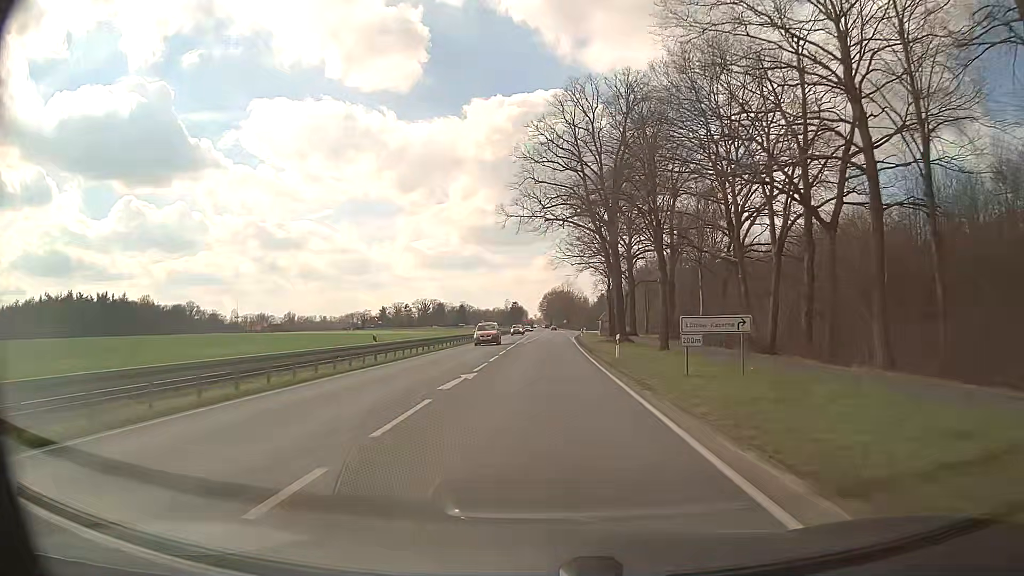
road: primary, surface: asphalt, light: Day
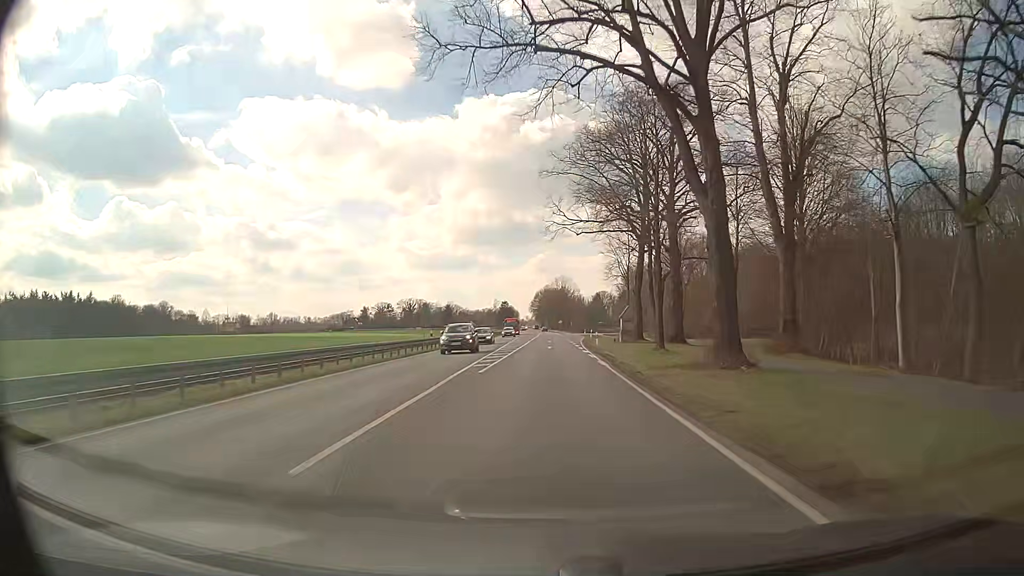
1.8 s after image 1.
(+0.2, +32.3) m; +1°
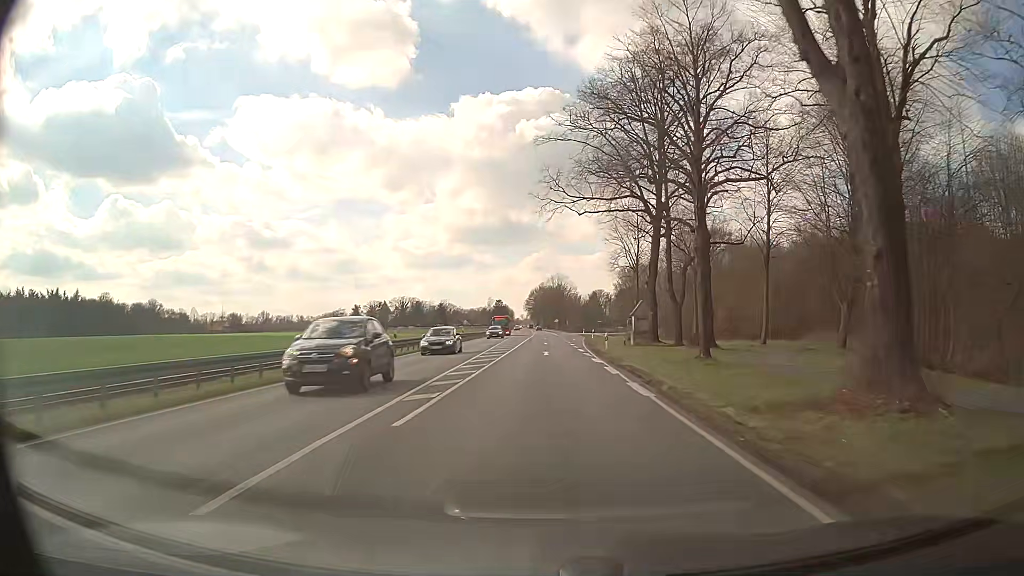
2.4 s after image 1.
(0.0, +10.8) m; 0°
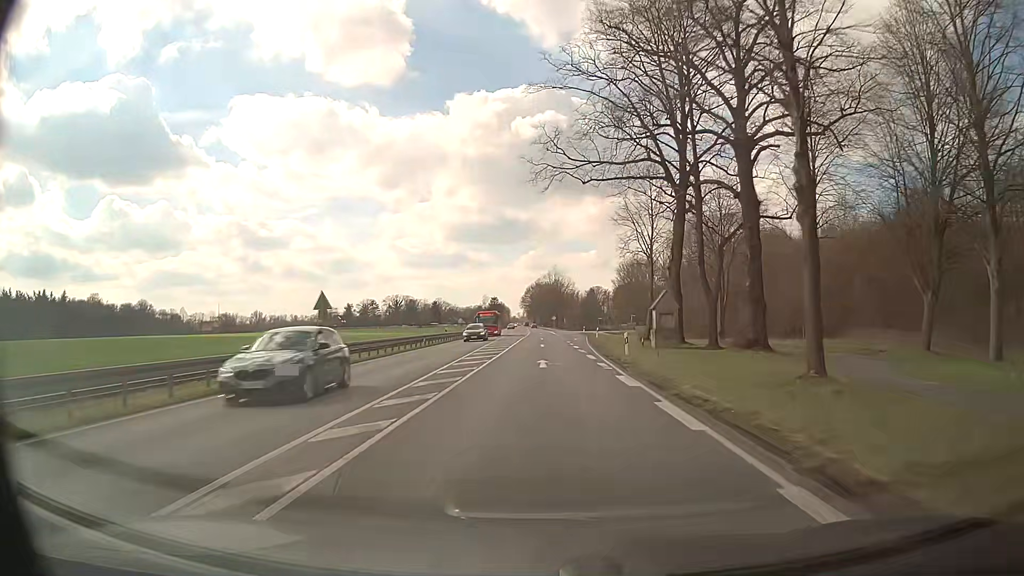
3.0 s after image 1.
(0.0, +10.8) m; 0°
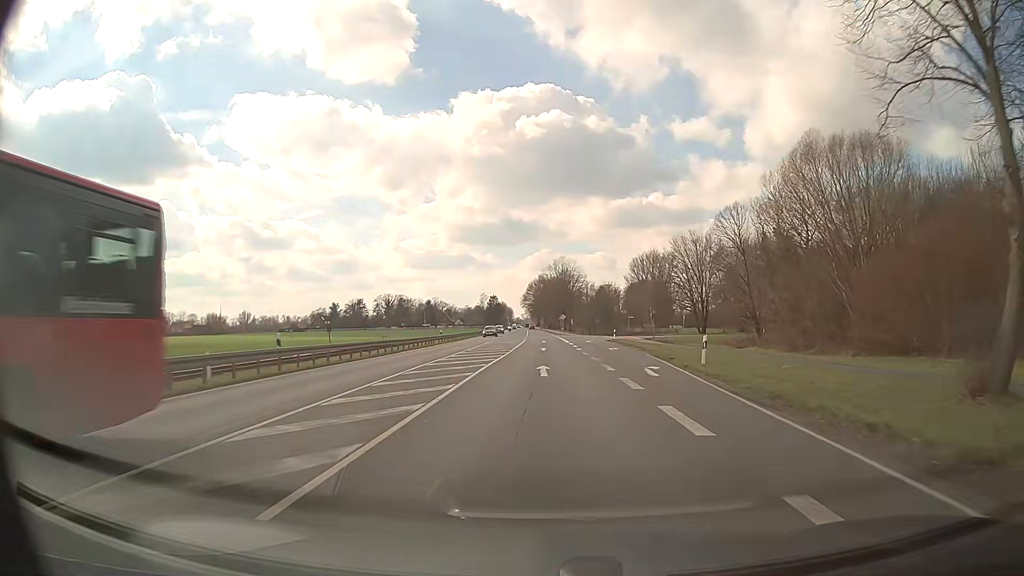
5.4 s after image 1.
(0.0, +43.1) m; 0°
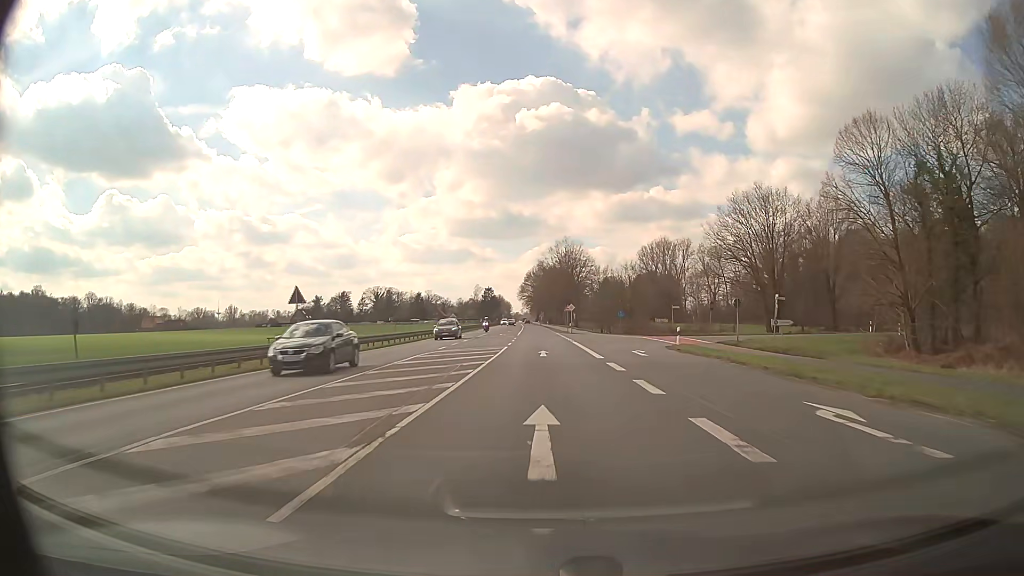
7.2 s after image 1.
(+0.1, +32.3) m; 0°
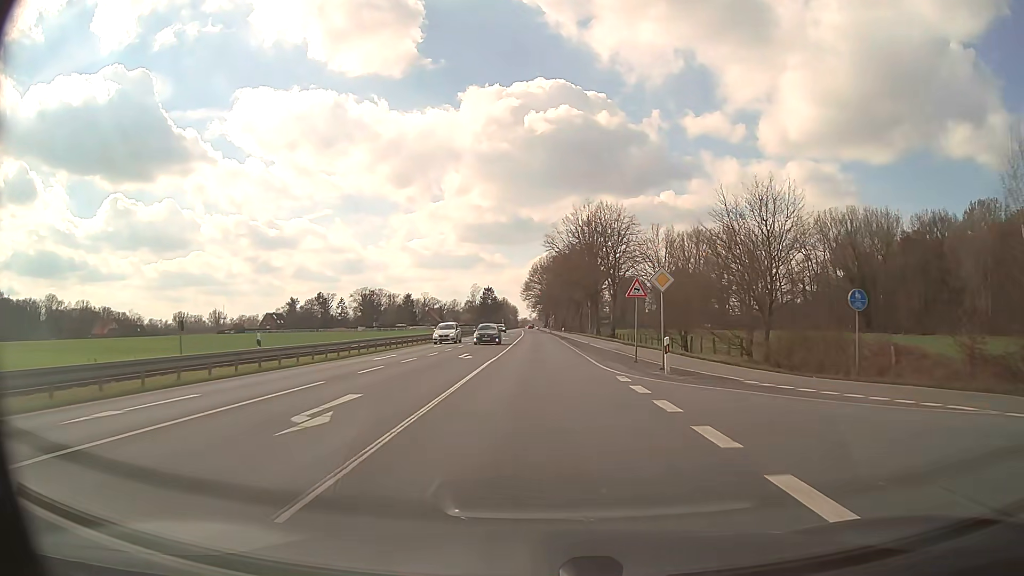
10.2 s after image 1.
(-0.5, +53.9) m; -1°
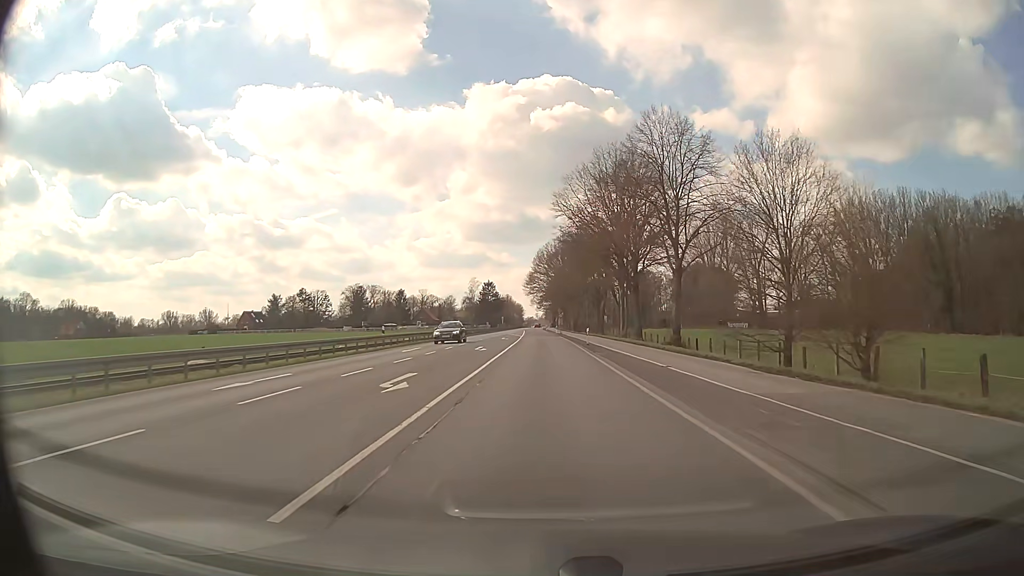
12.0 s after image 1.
(-0.3, +32.2) m; -1°
(0, +10) (0, +20) (0, +30) (0, +40) (0, +50) (0, +60) (-1, +70) (-1, +80) (-1, +90) (-1, +100) m
